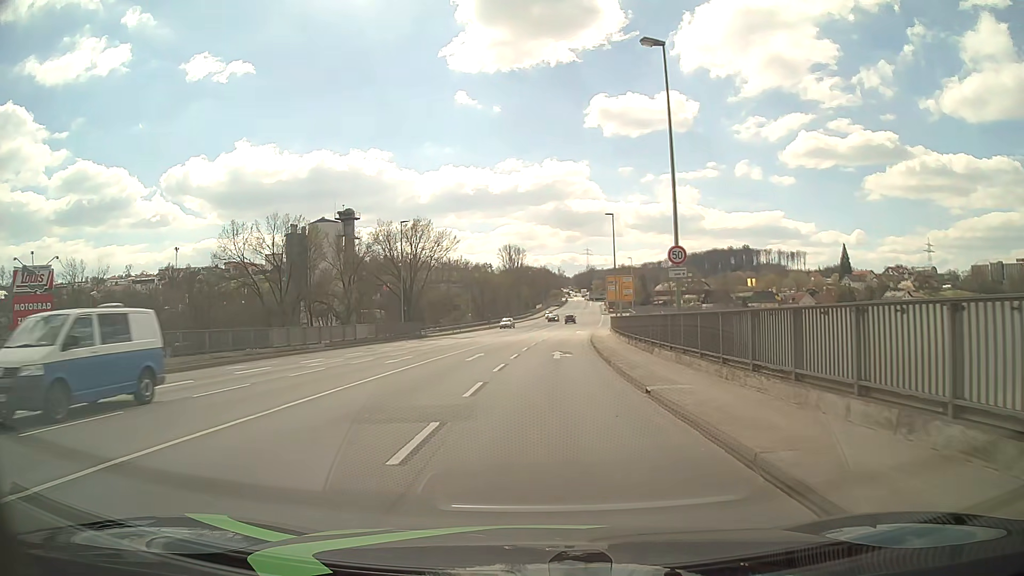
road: primary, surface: asphalt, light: Day
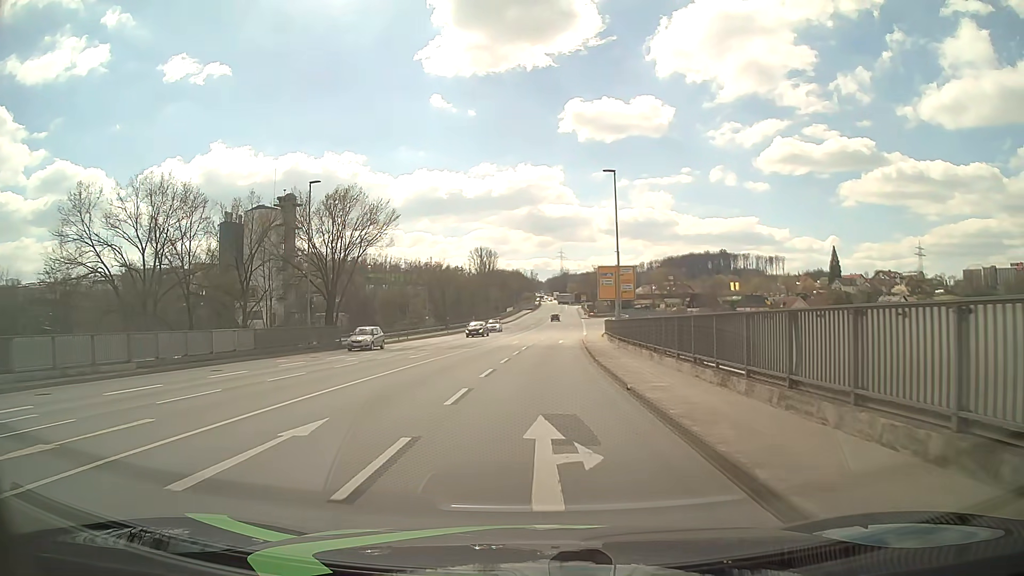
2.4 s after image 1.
(+0.4, +19.0) m; +2°
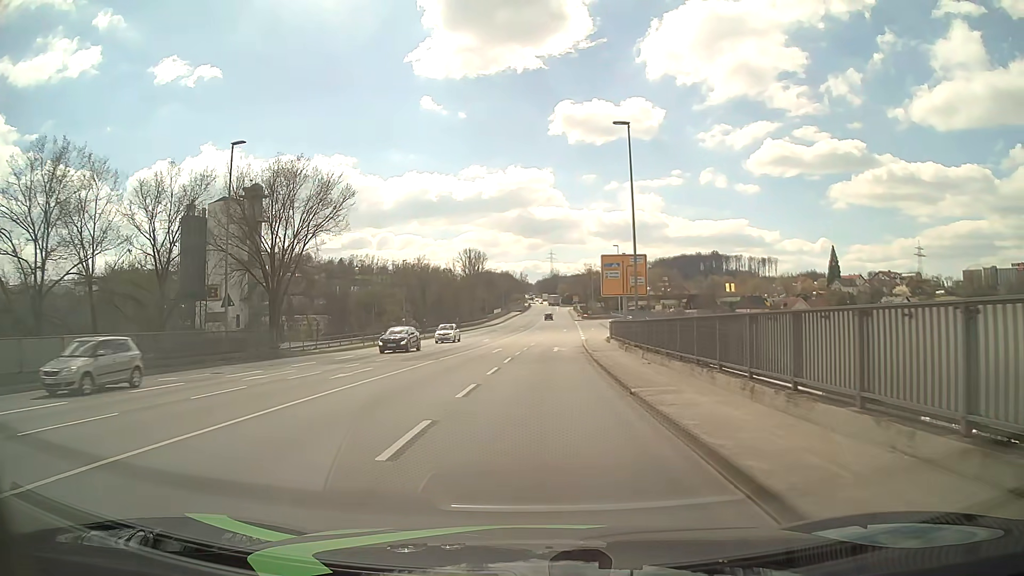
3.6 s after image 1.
(0.0, +10.7) m; +1°
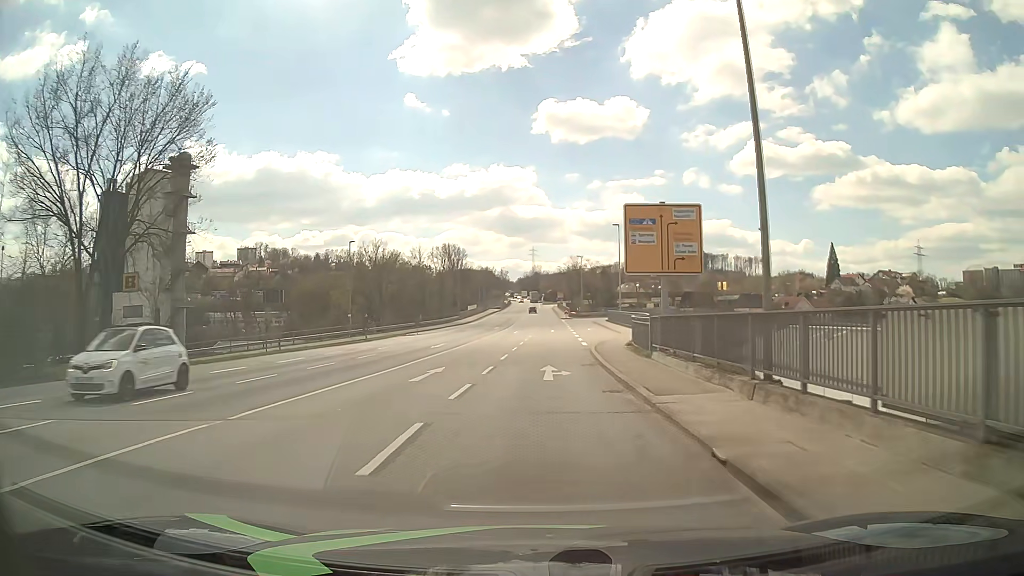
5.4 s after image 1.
(+0.2, +18.9) m; +2°
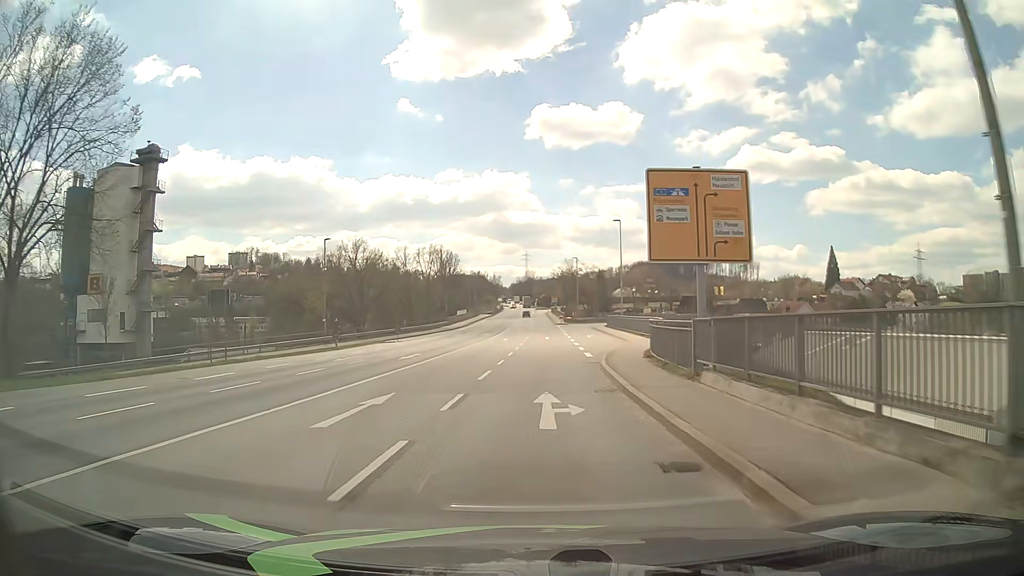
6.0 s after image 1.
(0.0, +6.8) m; 0°
